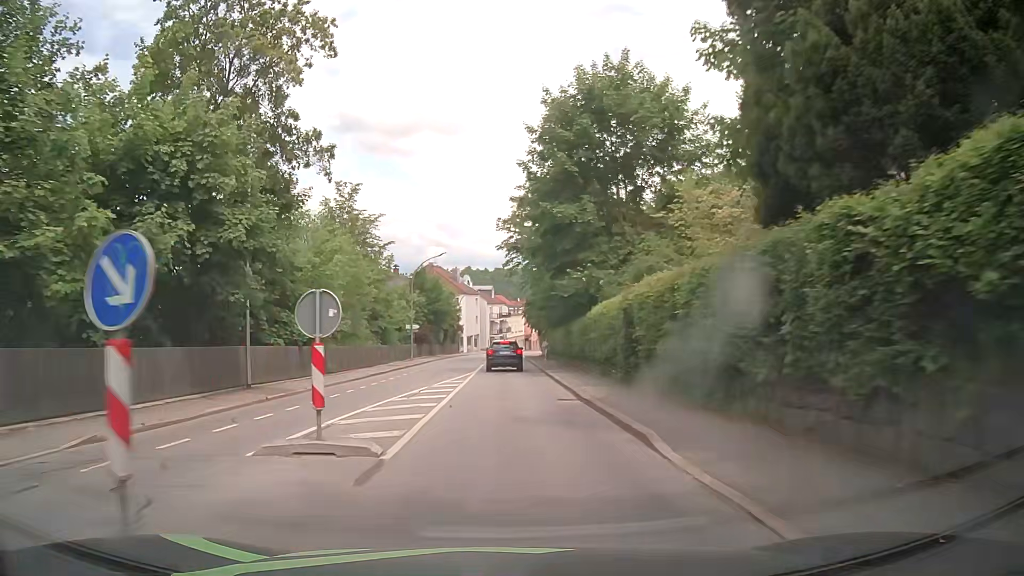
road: tertiary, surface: asphalt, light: Day
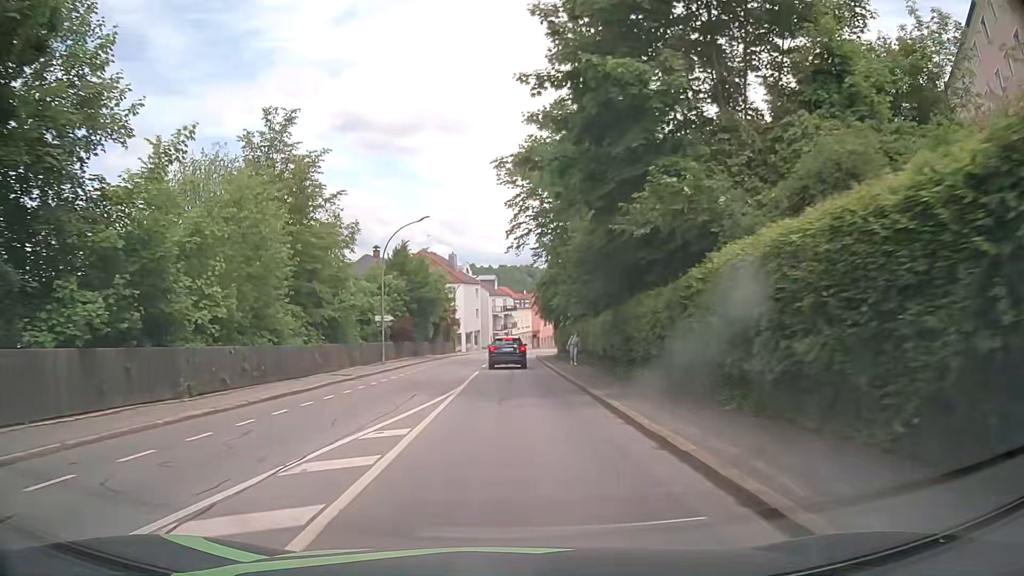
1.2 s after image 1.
(0.0, +15.3) m; 0°
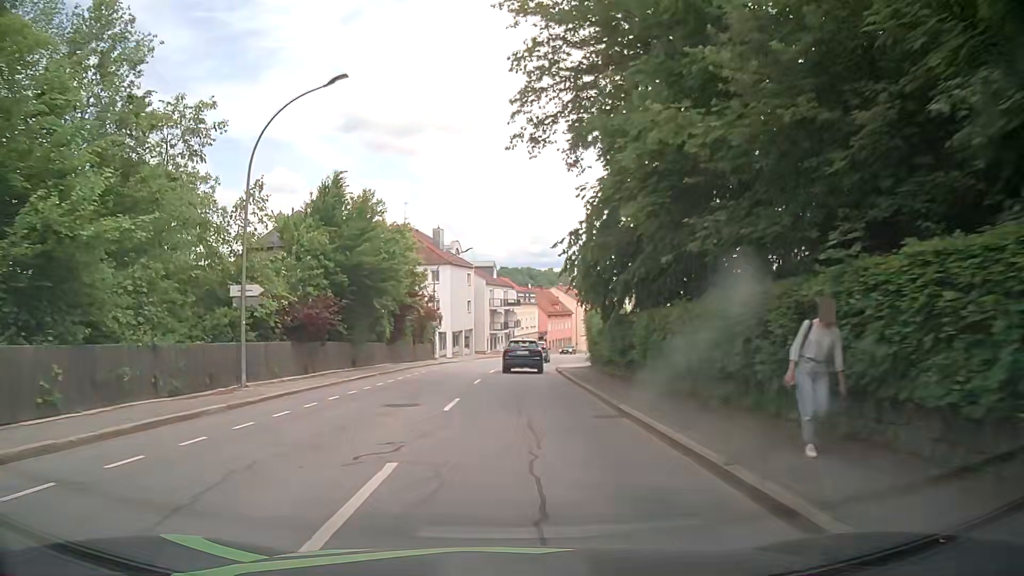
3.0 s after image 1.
(+0.1, +22.6) m; 0°
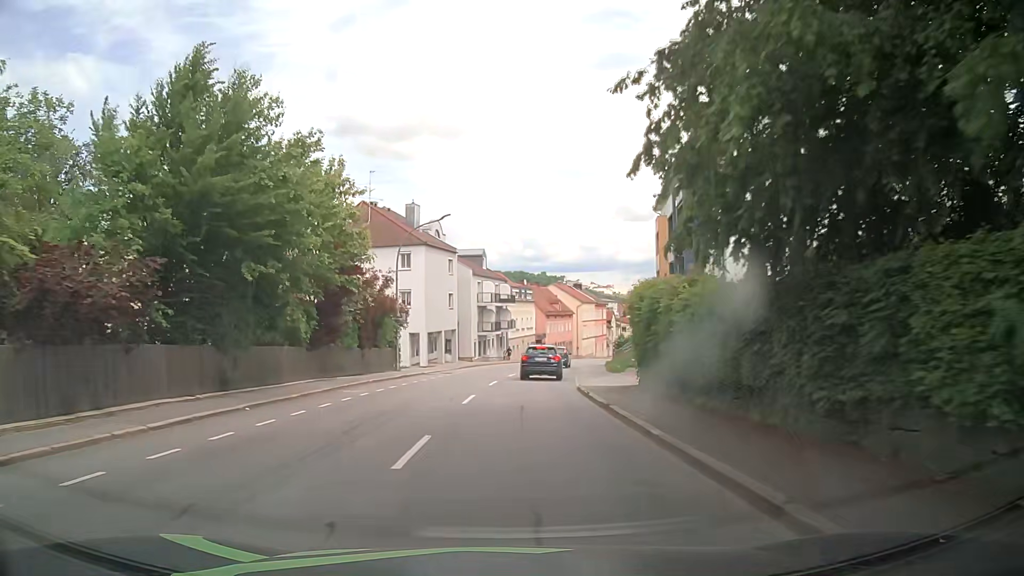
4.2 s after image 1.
(+0.1, +15.0) m; 0°
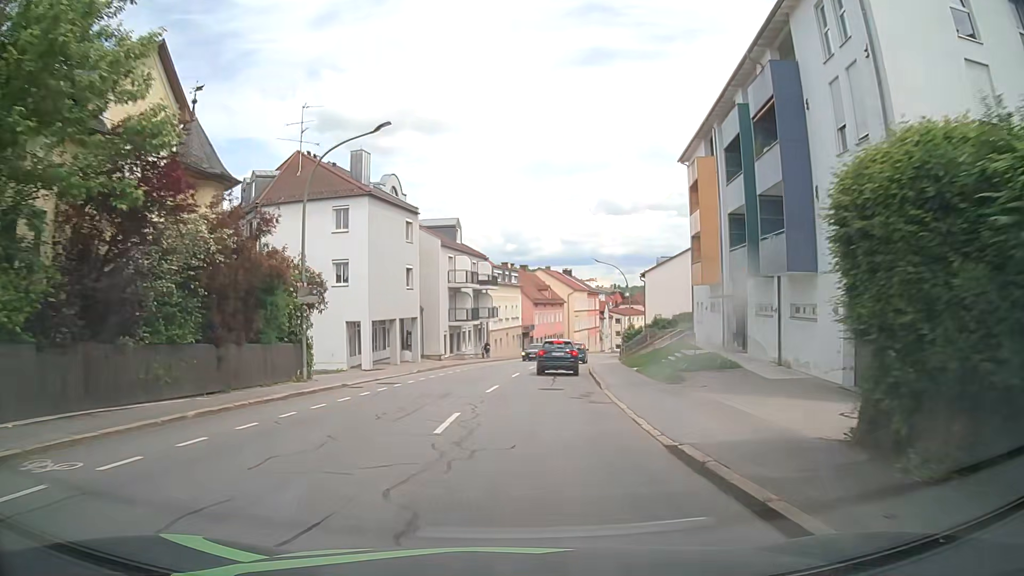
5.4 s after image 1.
(+0.2, +15.1) m; +2°
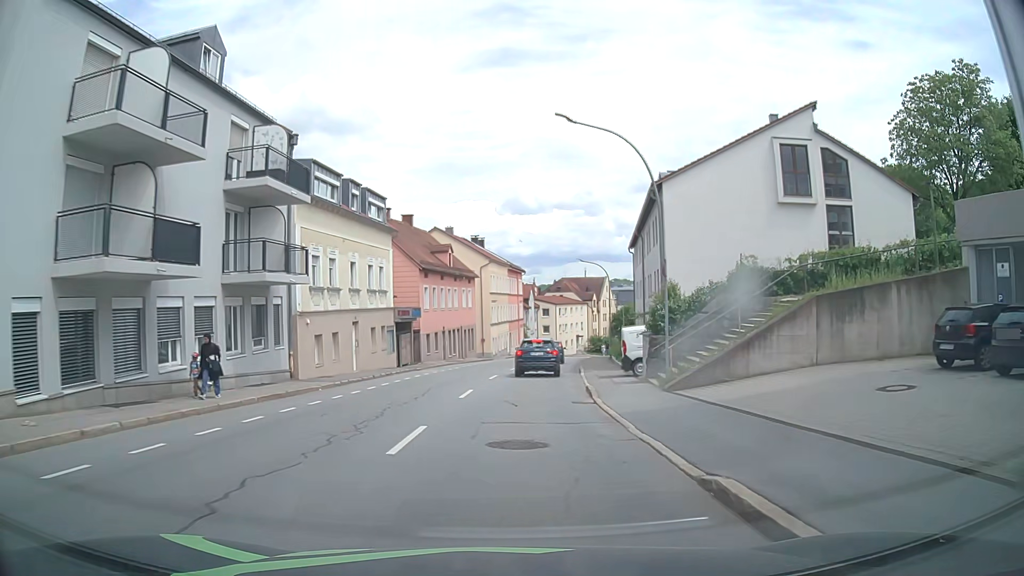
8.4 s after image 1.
(+2.3, +37.9) m; +8°
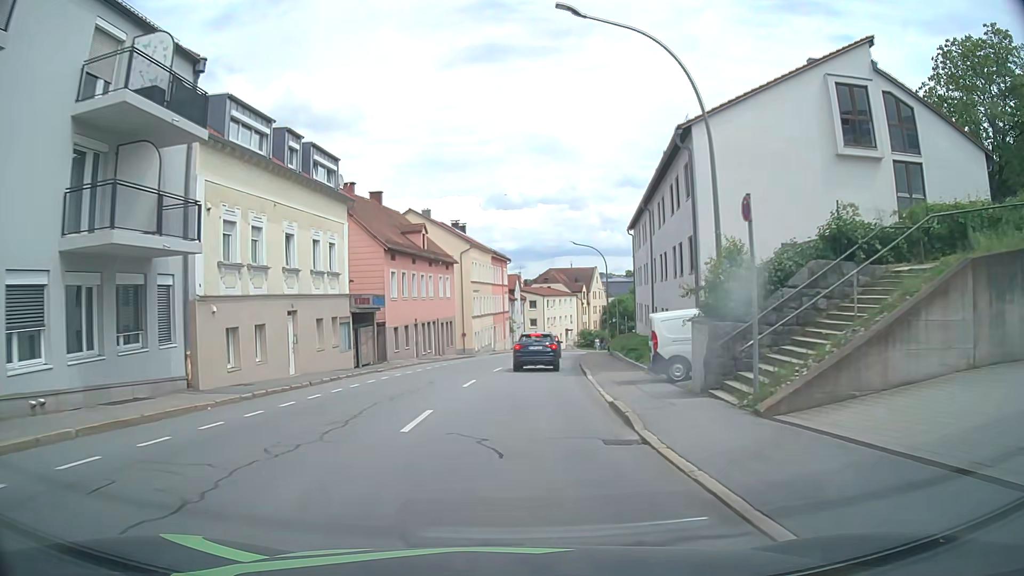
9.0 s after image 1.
(0.0, +7.5) m; +1°
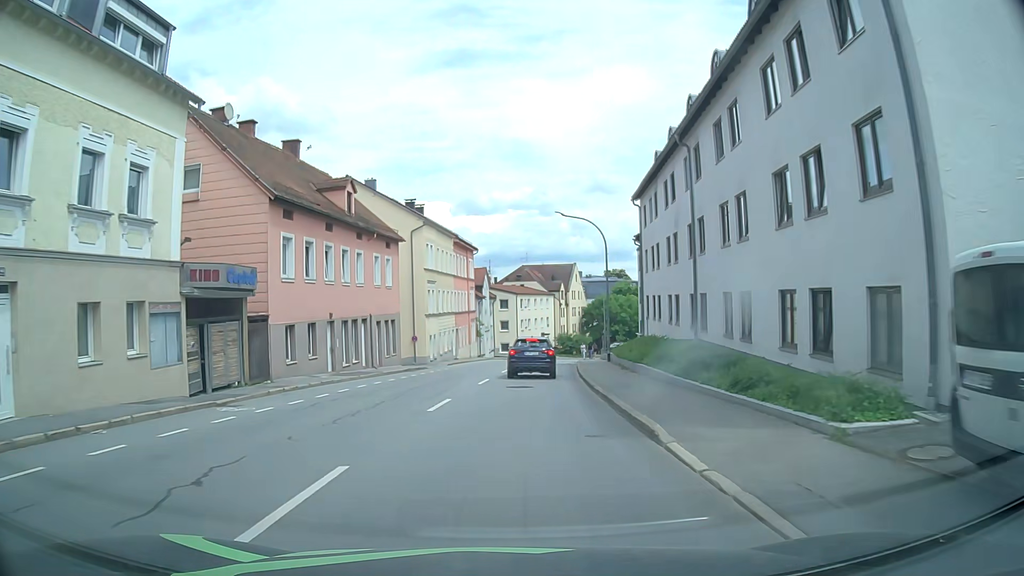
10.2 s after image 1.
(+0.3, +14.6) m; +1°
(0, +10) (+1, +20) (+2, +30) (+2, +40) (+4, +50) (+5, +60) (+7, +70) (+9, +79) (+14, +88) (+20, +96) m
